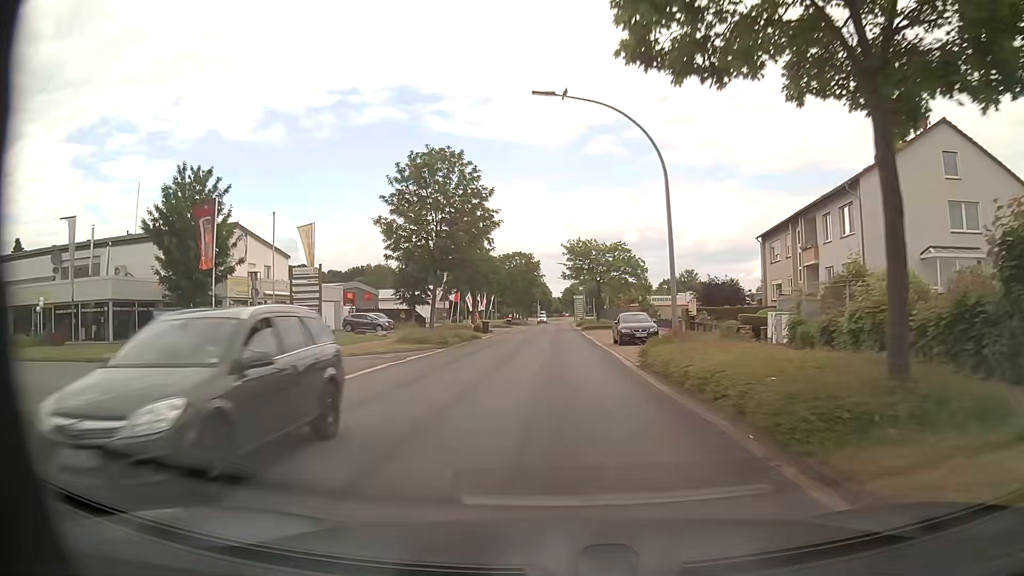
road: unclassified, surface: asphalt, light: Day
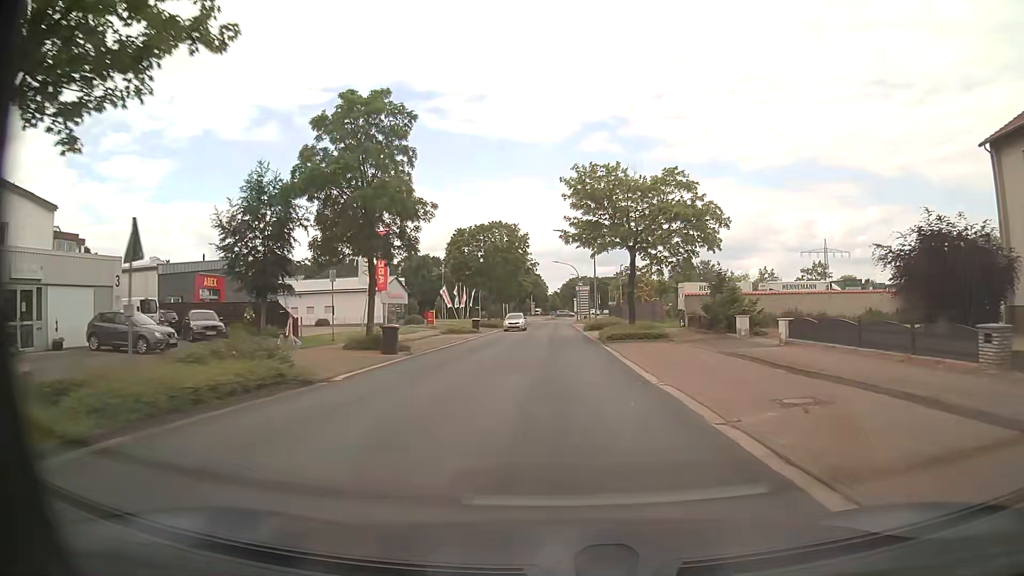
(+0.1, +31.4) m; 0°
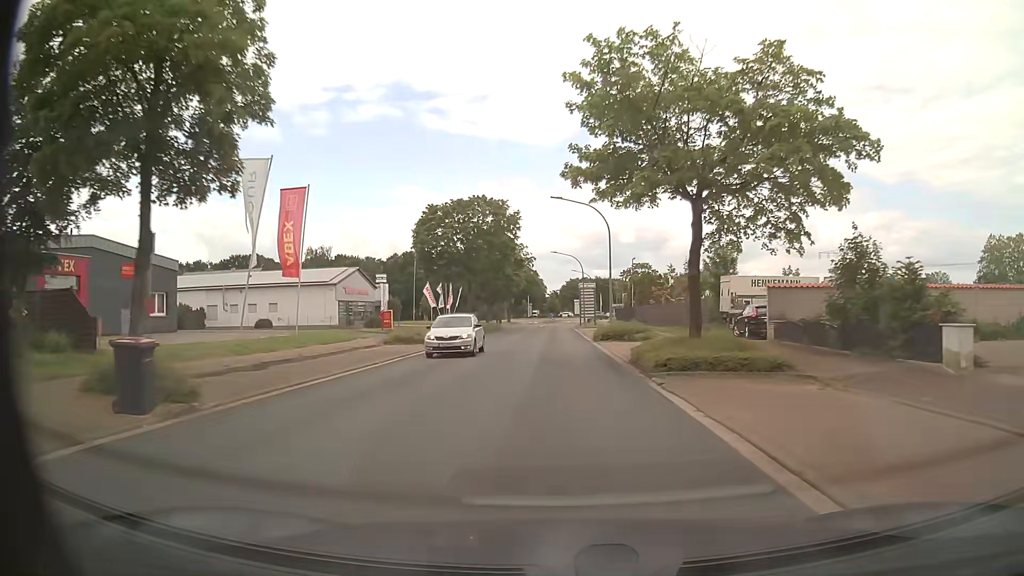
(0.0, +15.9) m; 0°
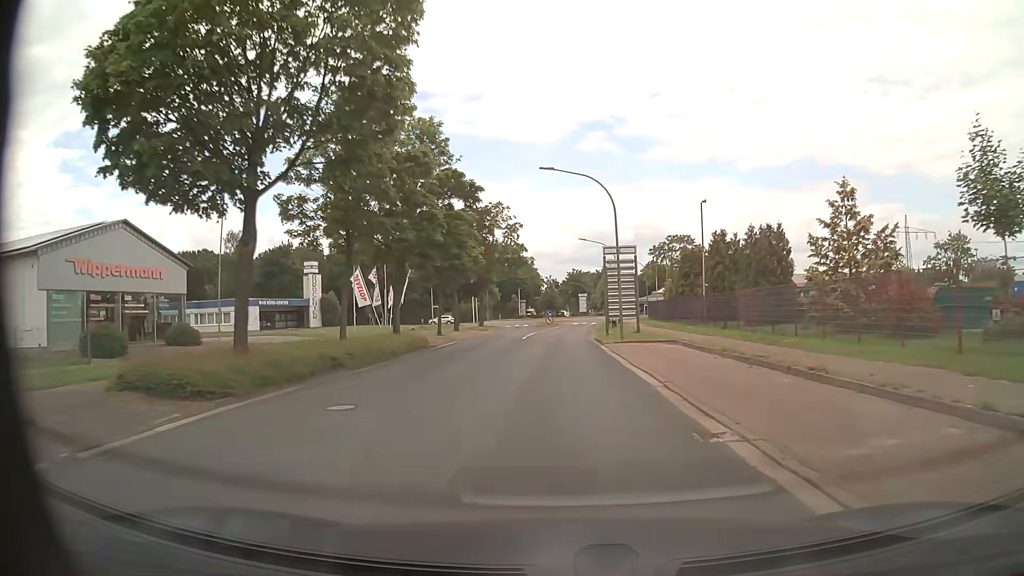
(-0.1, +39.5) m; -1°
(0, +10) (0, +20) (0, +30) (+1, +40) (+1, +50) (+2, +60) (+3, +70) (+4, +80) (+8, +89) (+13, +98) m
